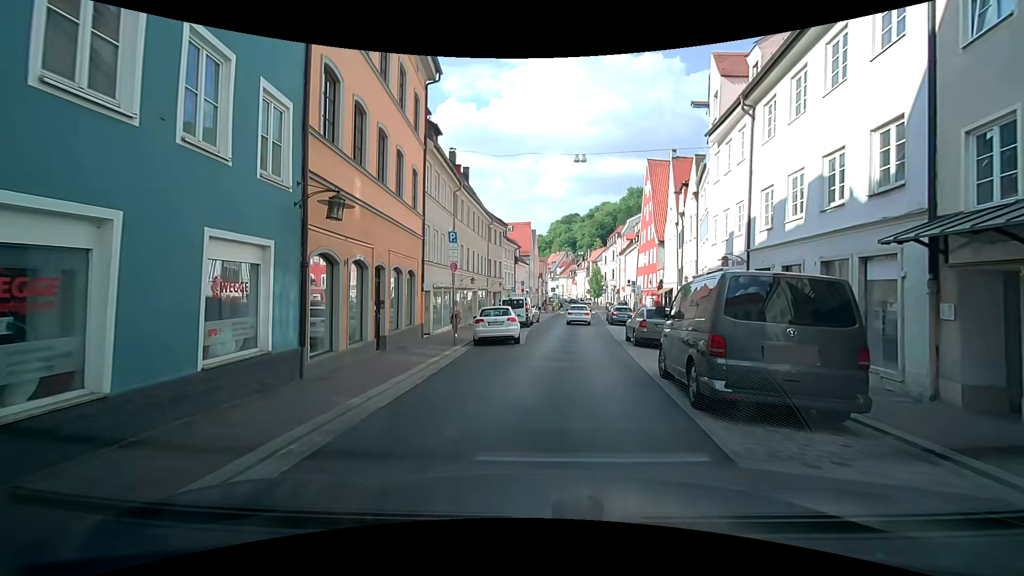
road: residential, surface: asphalt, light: Day
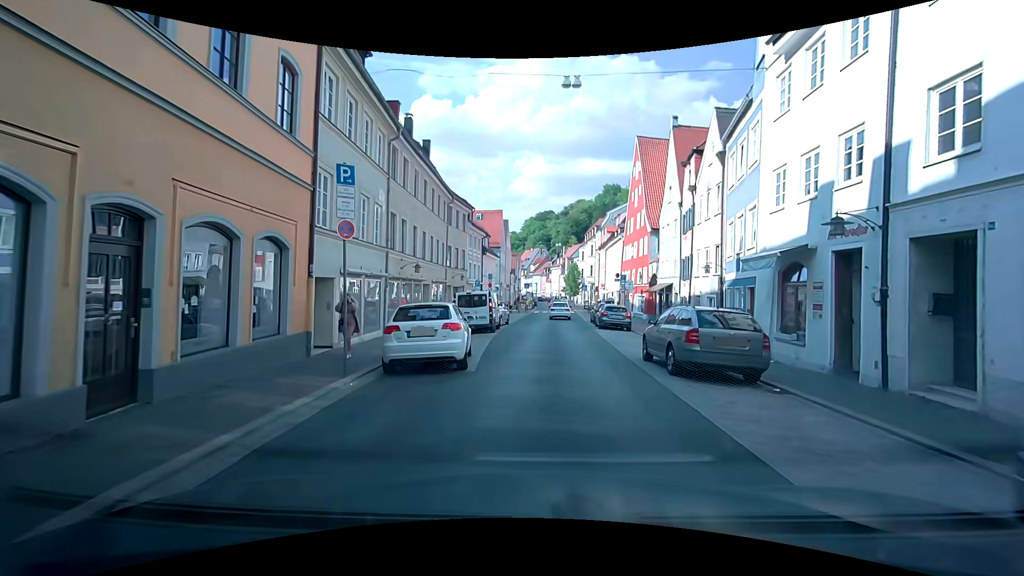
(+0.4, +8.3) m; +3°
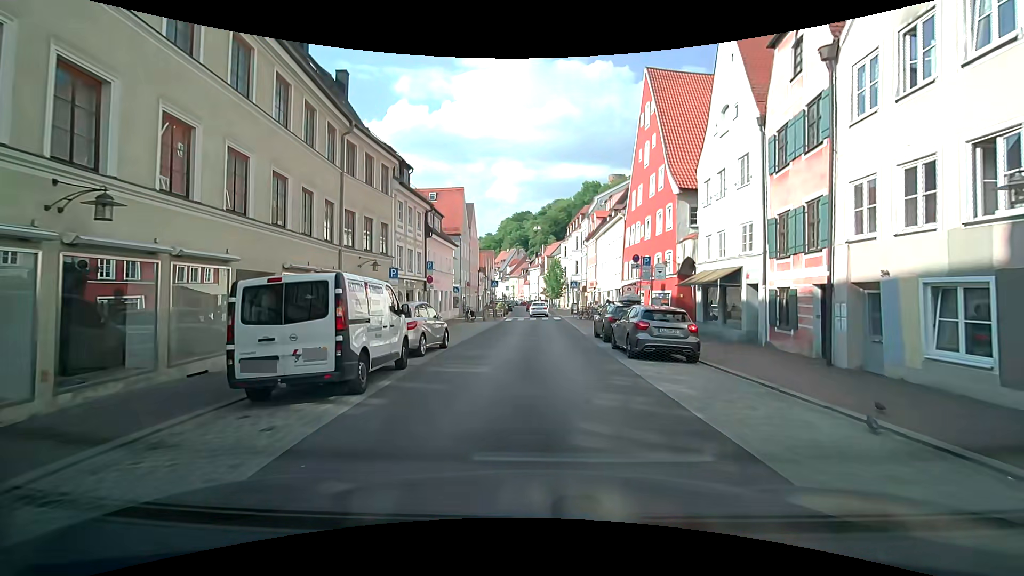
(+0.6, +15.4) m; +2°
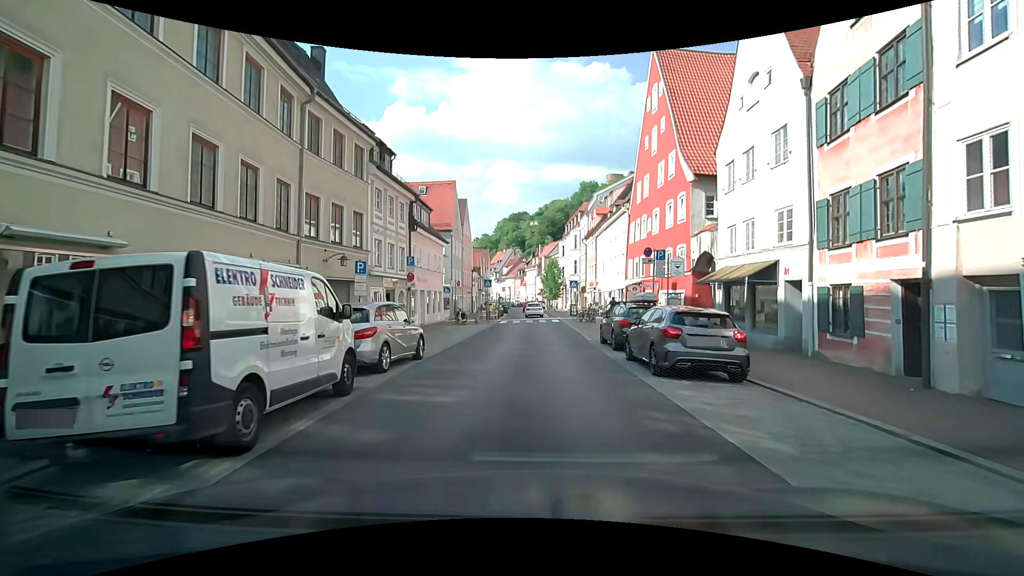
(0.0, +3.2) m; +1°
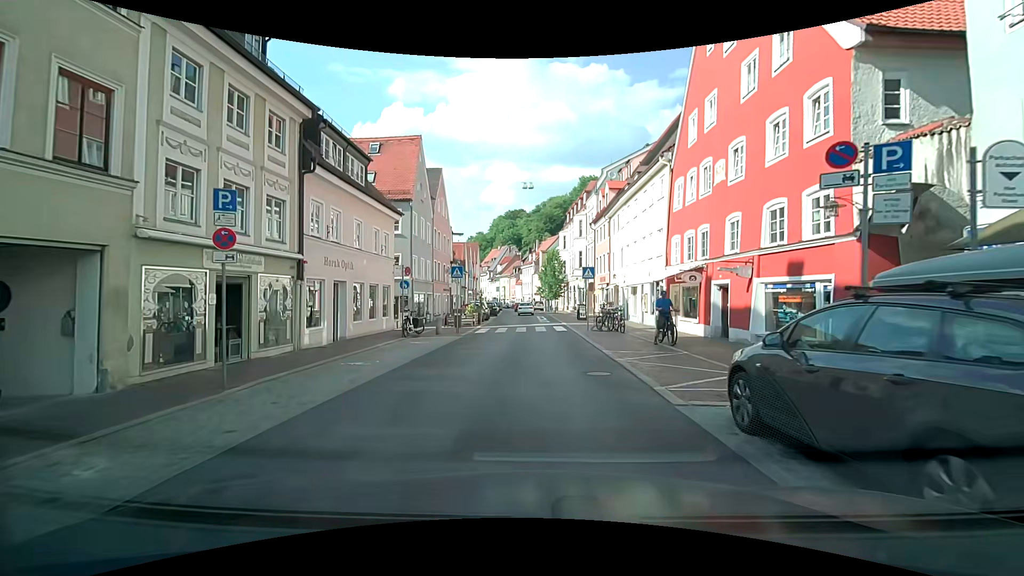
(+0.2, +13.0) m; 0°
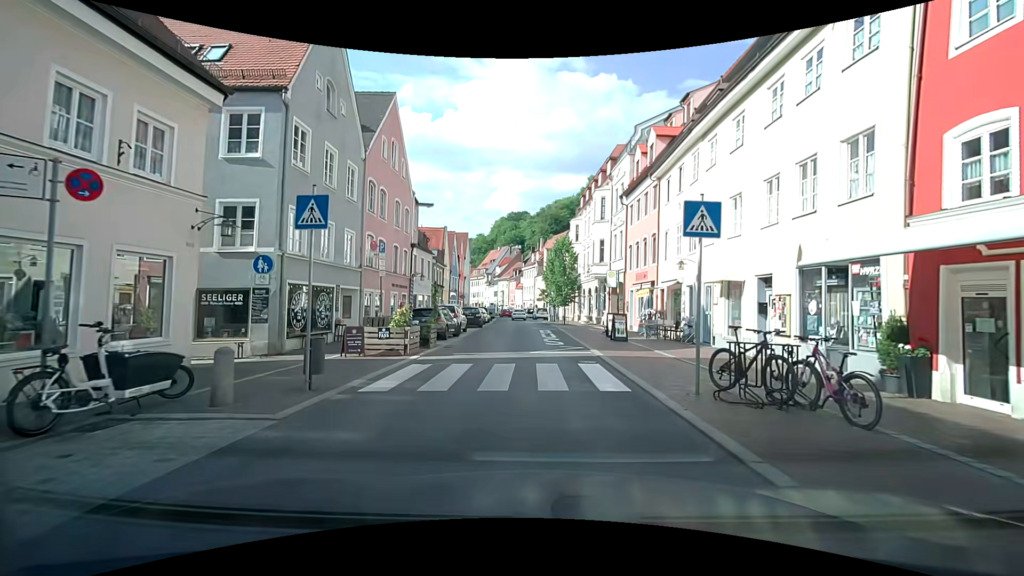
(0.0, +16.2) m; -1°
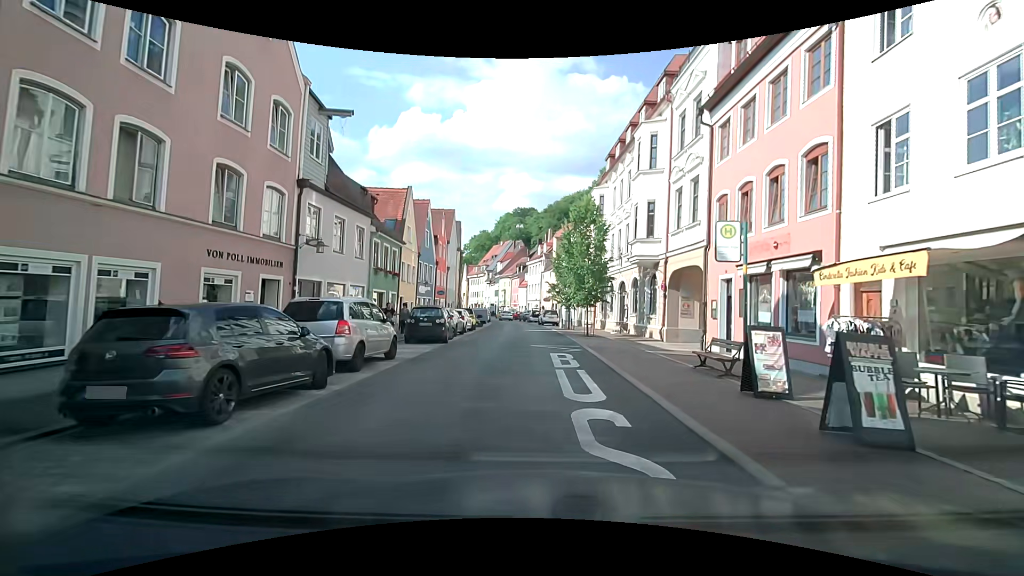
(+0.2, +15.9) m; +1°
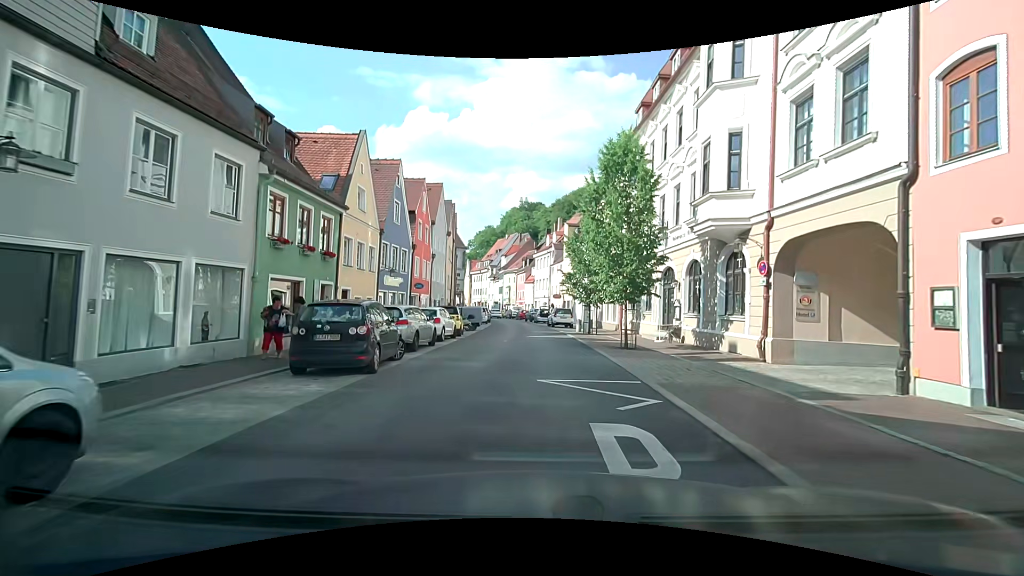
(-0.1, +10.1) m; -2°
(0, +10) (0, +20) (0, +30) (0, +40) (-1, +50) (-2, +60) (-3, +70) (-5, +80) (-8, +89) (-10, +99) m
